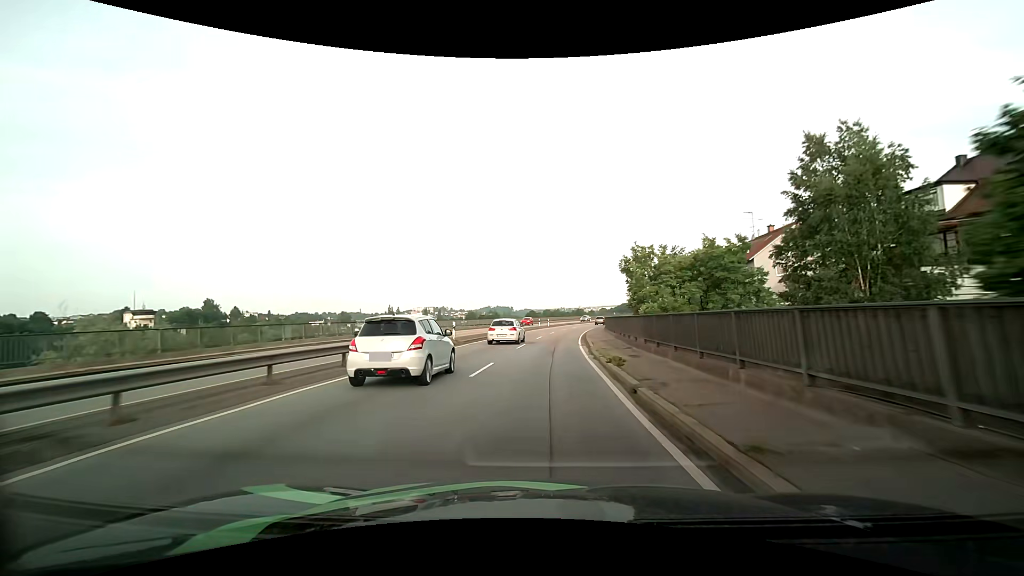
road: primary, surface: asphalt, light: Day
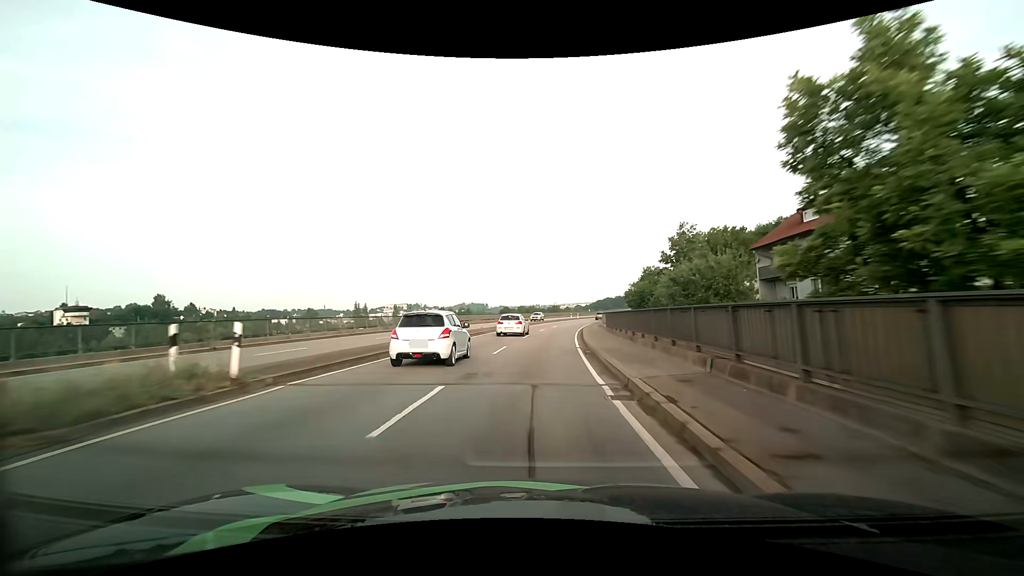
(+0.6, +18.5) m; +3°
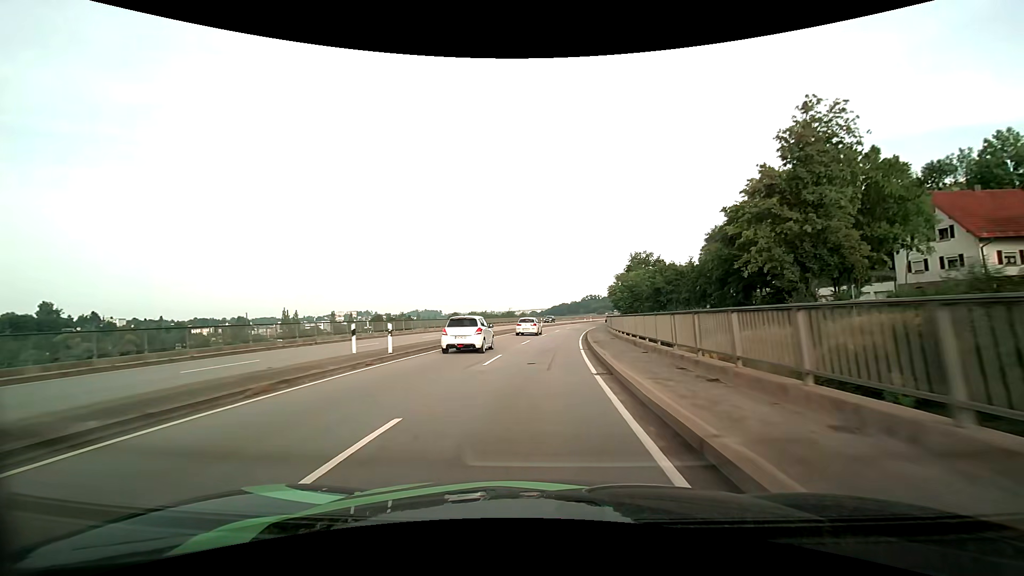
(+1.6, +38.8) m; +5°
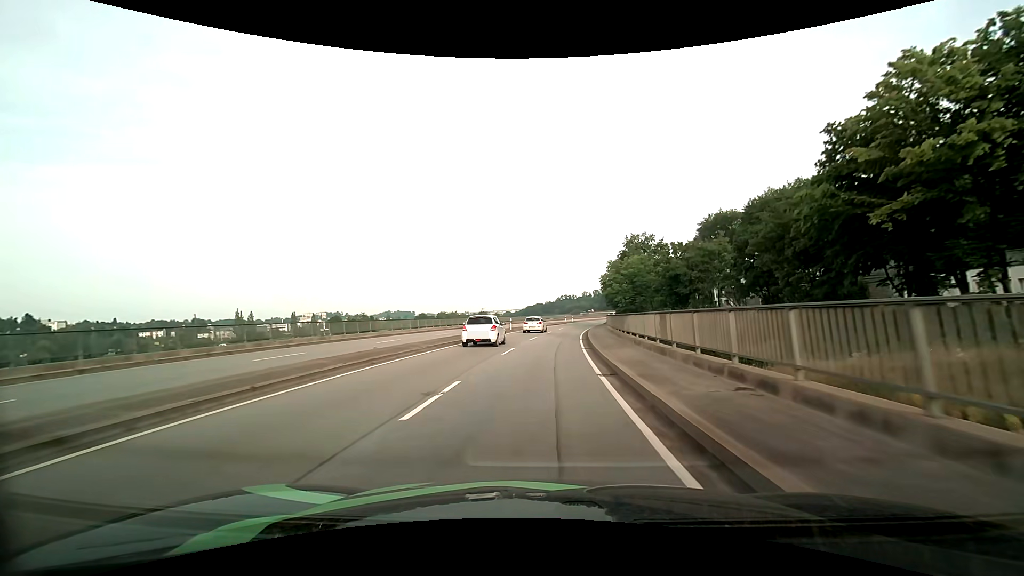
(+0.4, +20.2) m; +3°
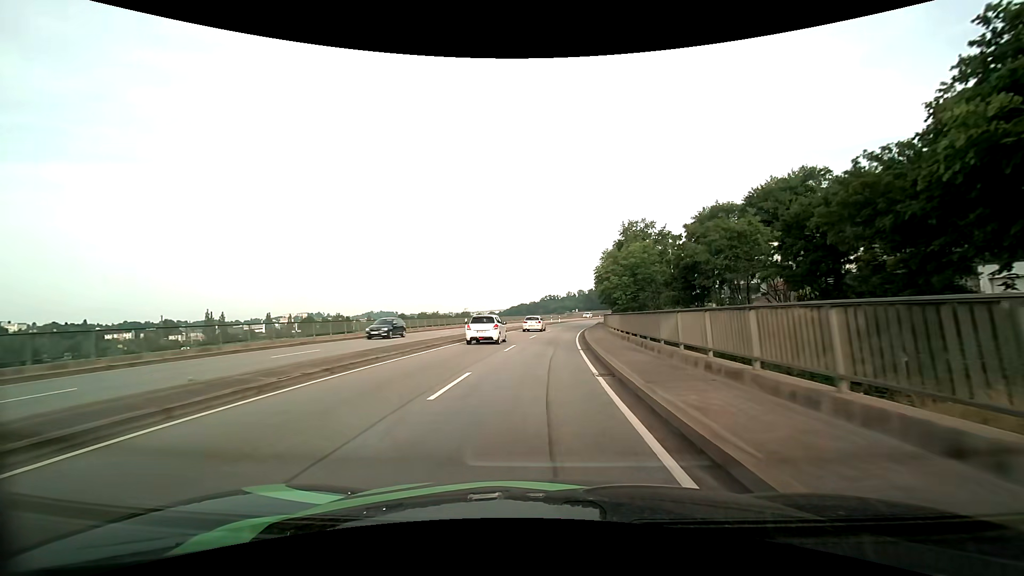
(+0.2, +10.2) m; +2°
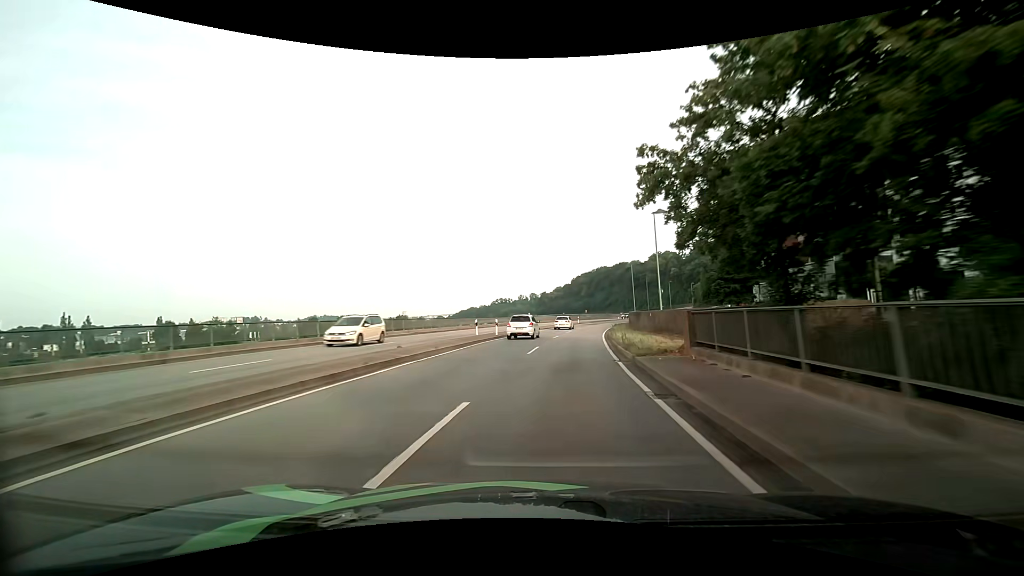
(+3.0, +52.5) m; +5°
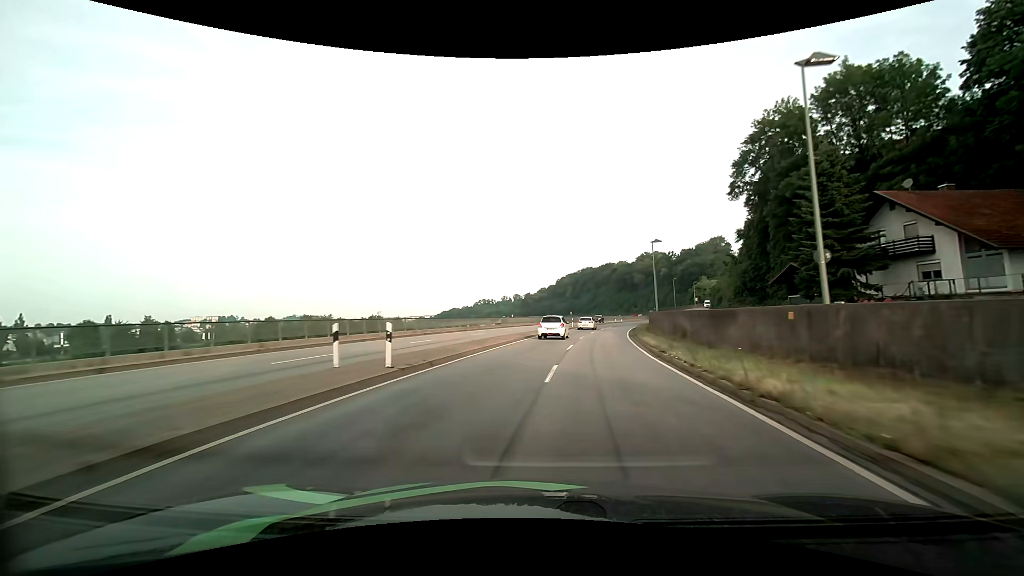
(+0.4, +21.7) m; +2°
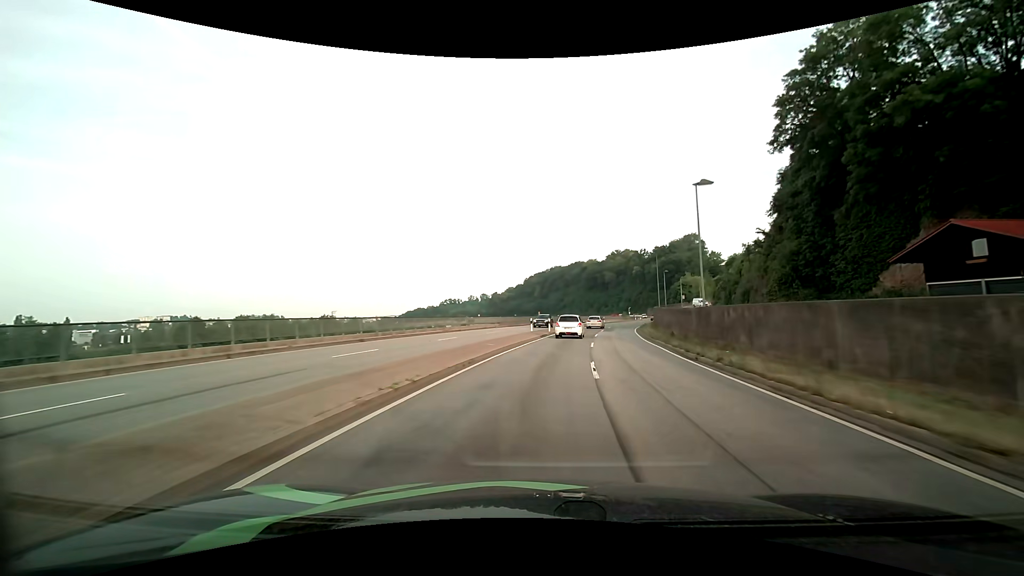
(+0.6, +21.9) m; +4°
(0, +10) (+1, +20) (+2, +30) (+3, +40) (+5, +50) (+6, +60) (+9, +69) (+11, +79) (+14, +89) (+16, +98) m
